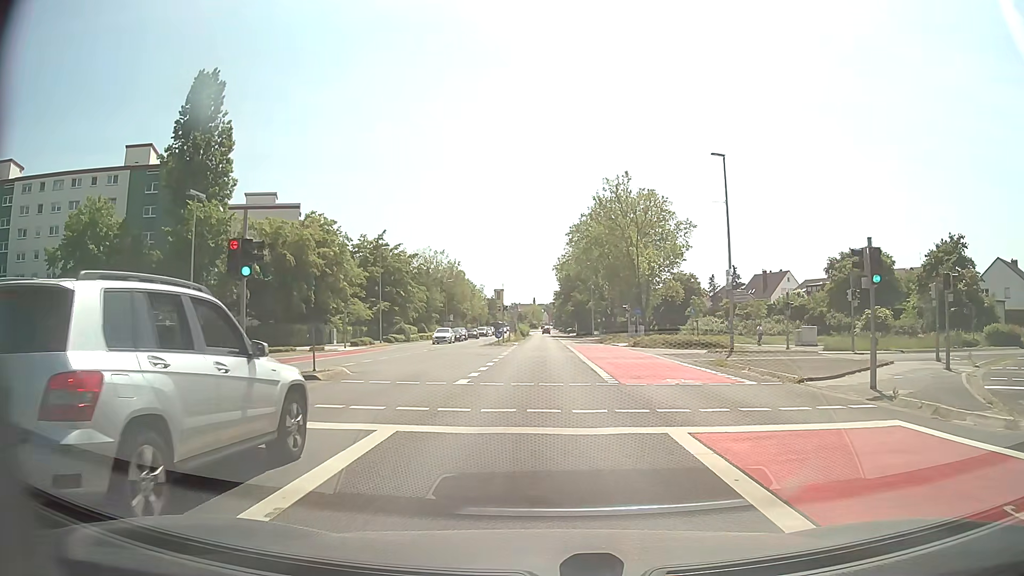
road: secondary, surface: asphalt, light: Day
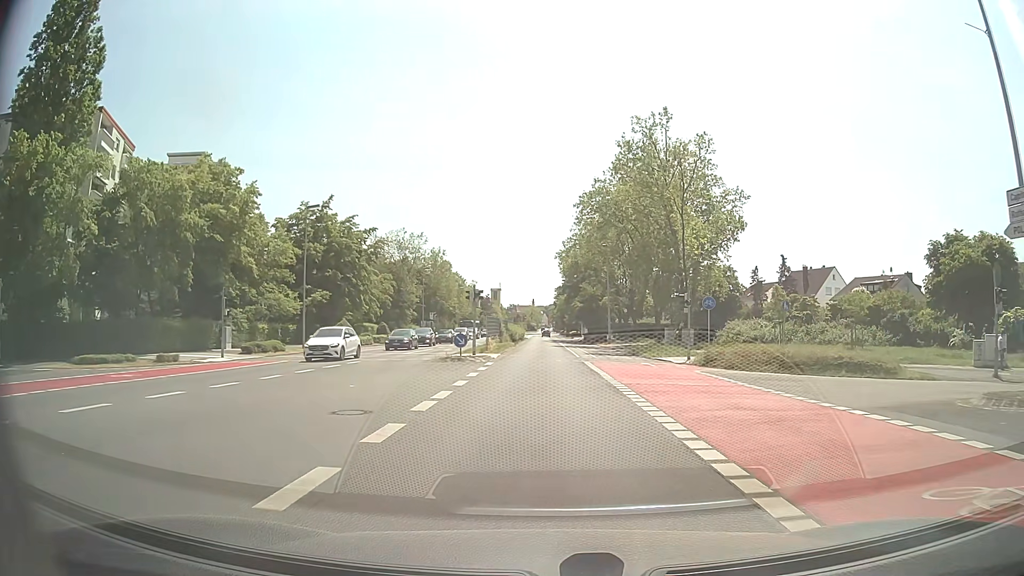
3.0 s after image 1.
(0.0, +23.9) m; 0°
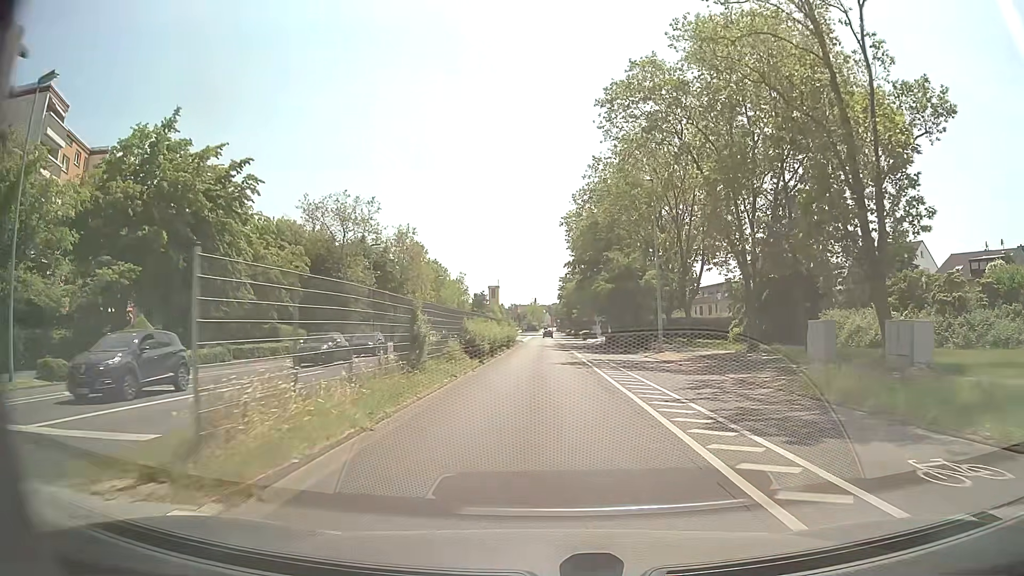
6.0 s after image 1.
(+0.3, +30.8) m; 0°
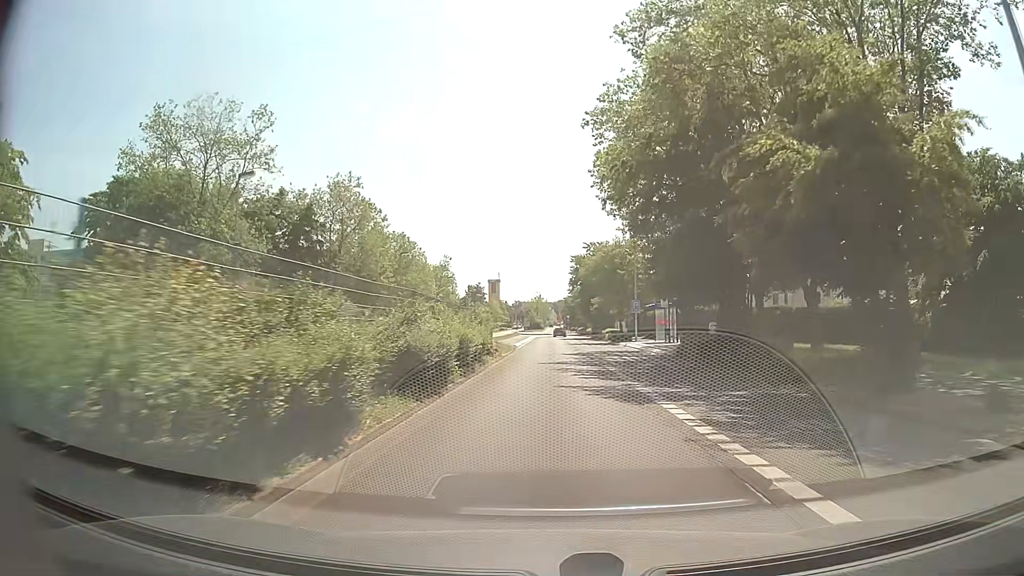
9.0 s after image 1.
(-0.2, +32.6) m; 0°
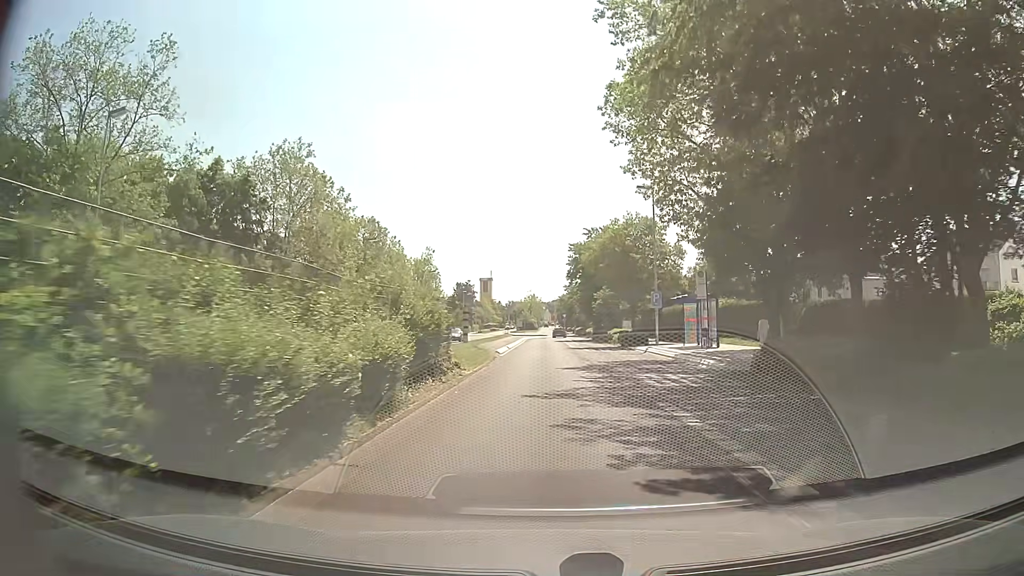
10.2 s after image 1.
(0.0, +13.0) m; 0°
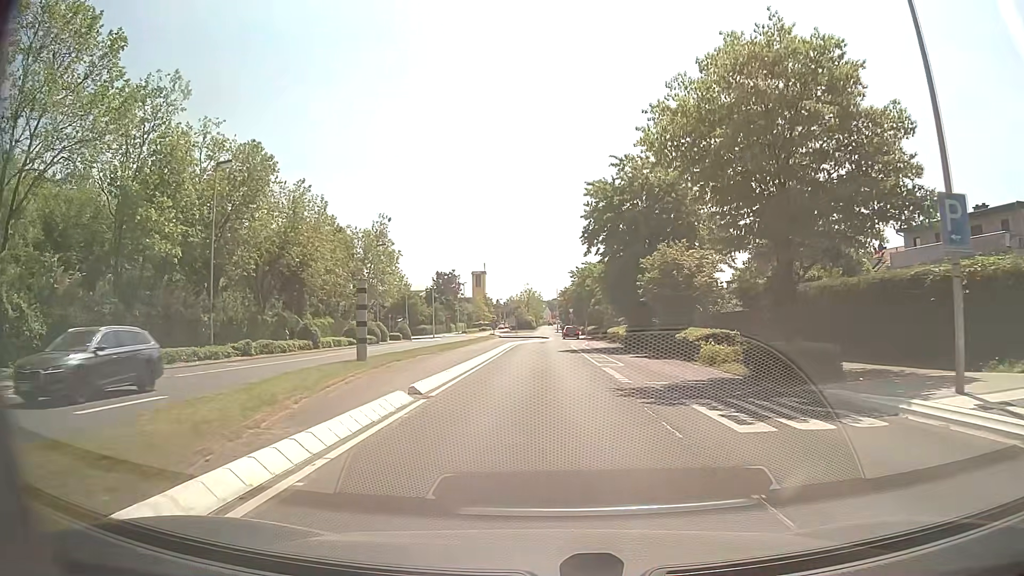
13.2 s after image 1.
(-0.1, +32.5) m; 0°
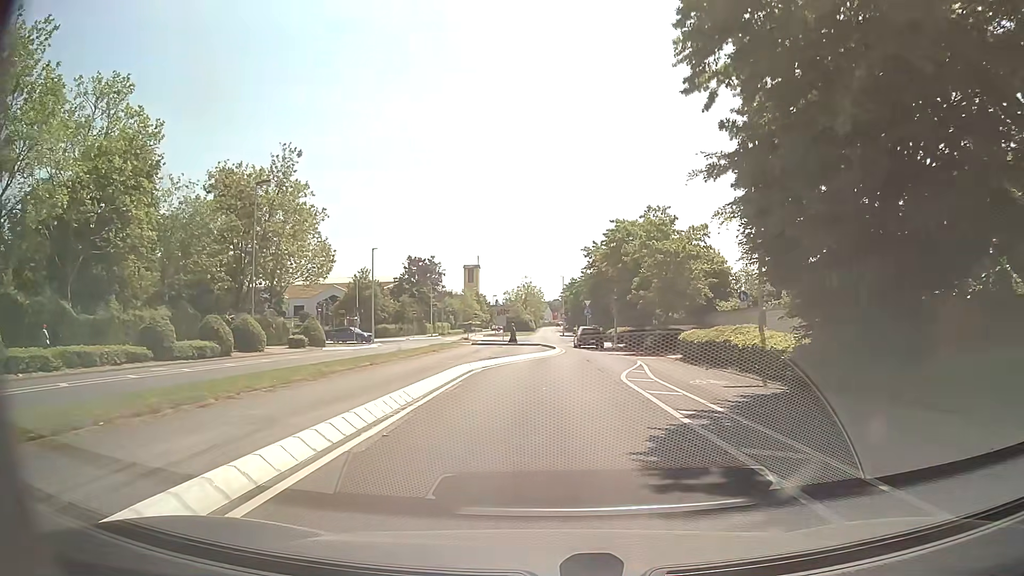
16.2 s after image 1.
(-0.1, +32.0) m; 0°
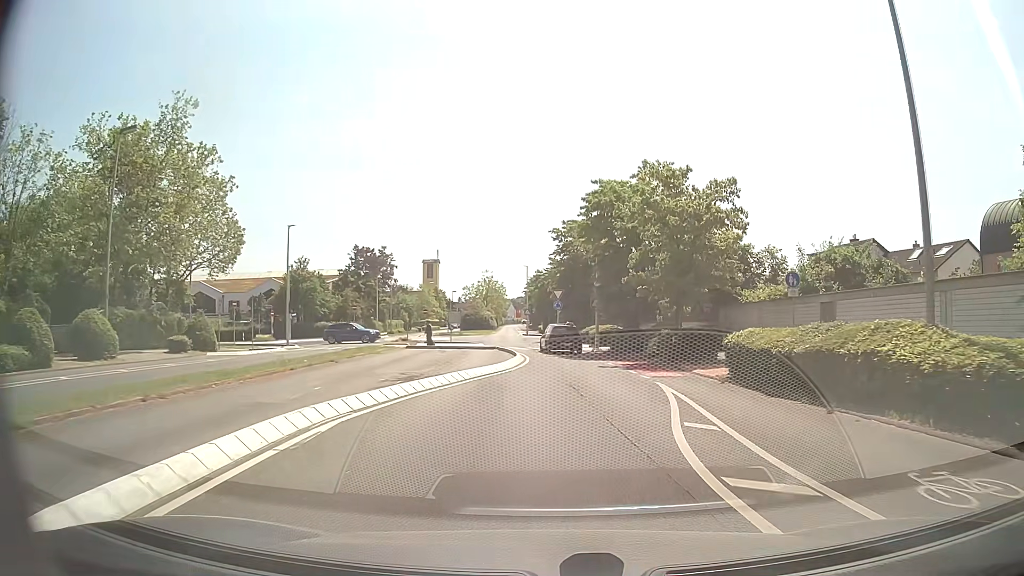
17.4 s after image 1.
(+0.2, +12.1) m; +3°
